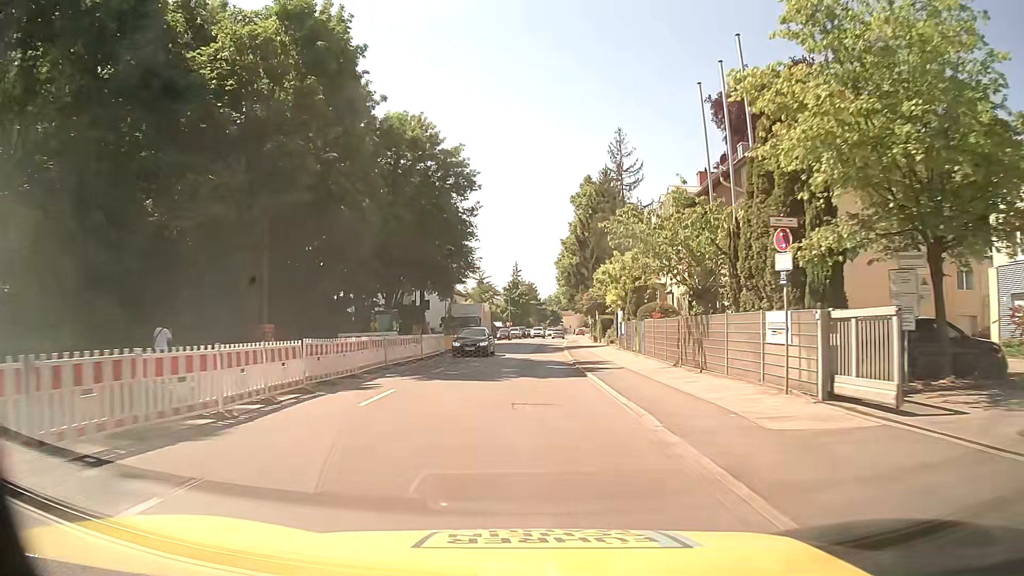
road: secondary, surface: asphalt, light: Day
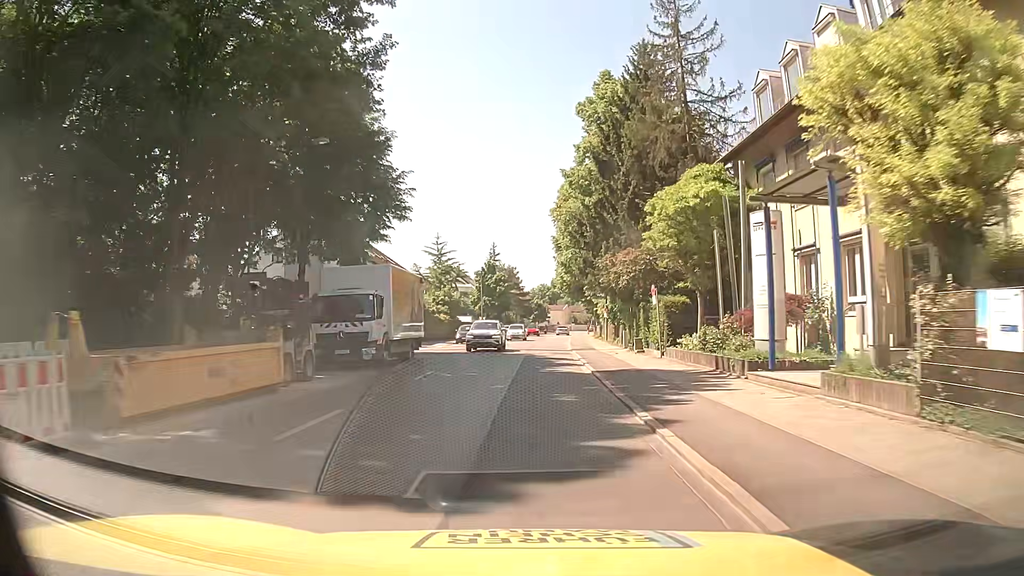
(+0.3, +31.7) m; +1°
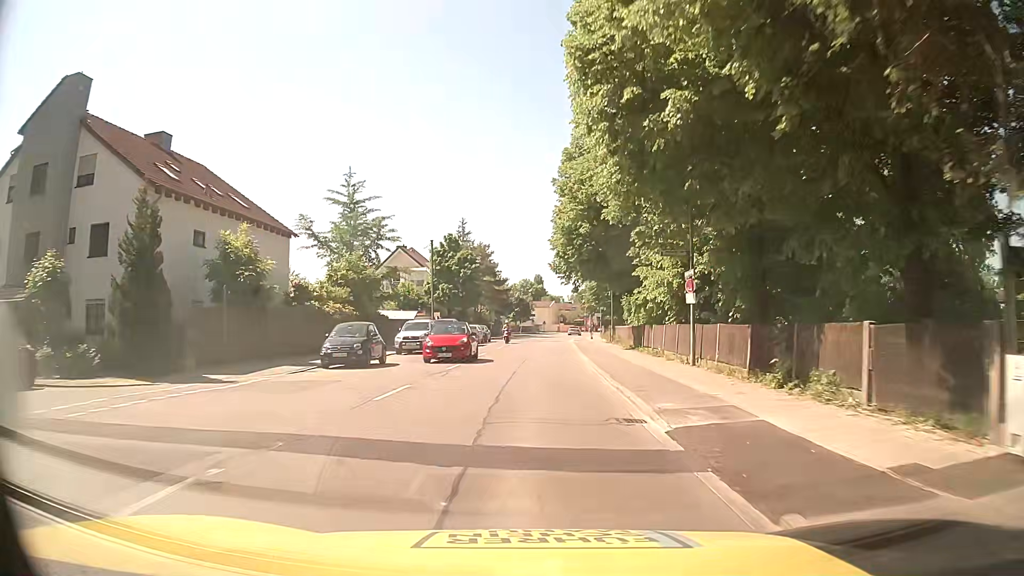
(+0.8, +31.8) m; +2°
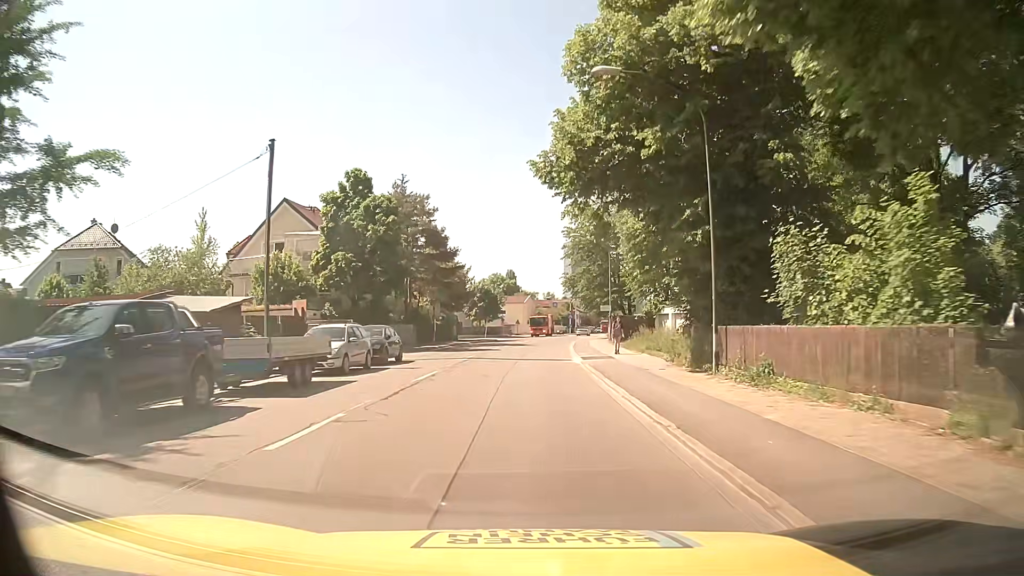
(+1.1, +32.5) m; +3°
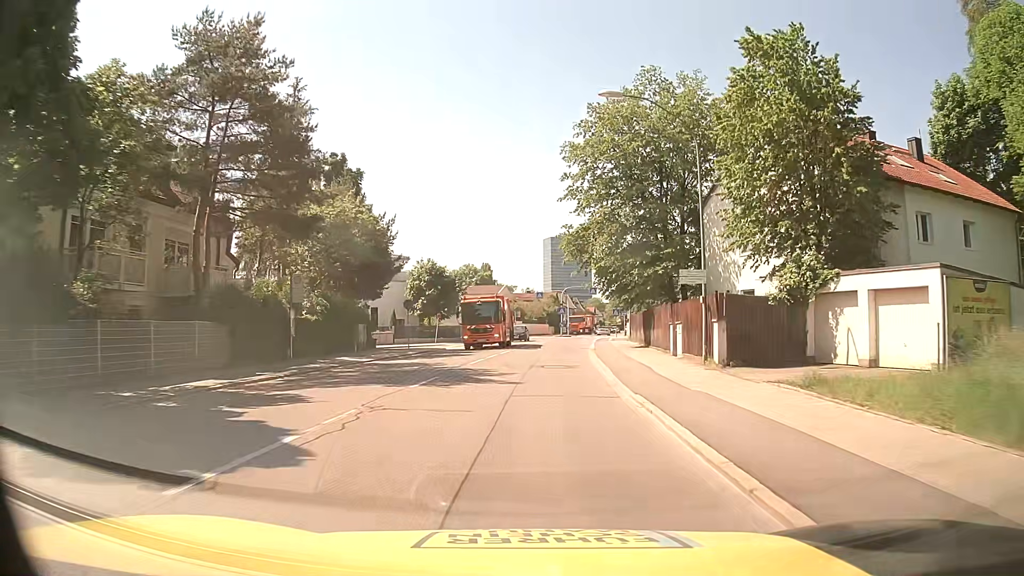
(+0.6, +31.7) m; +2°
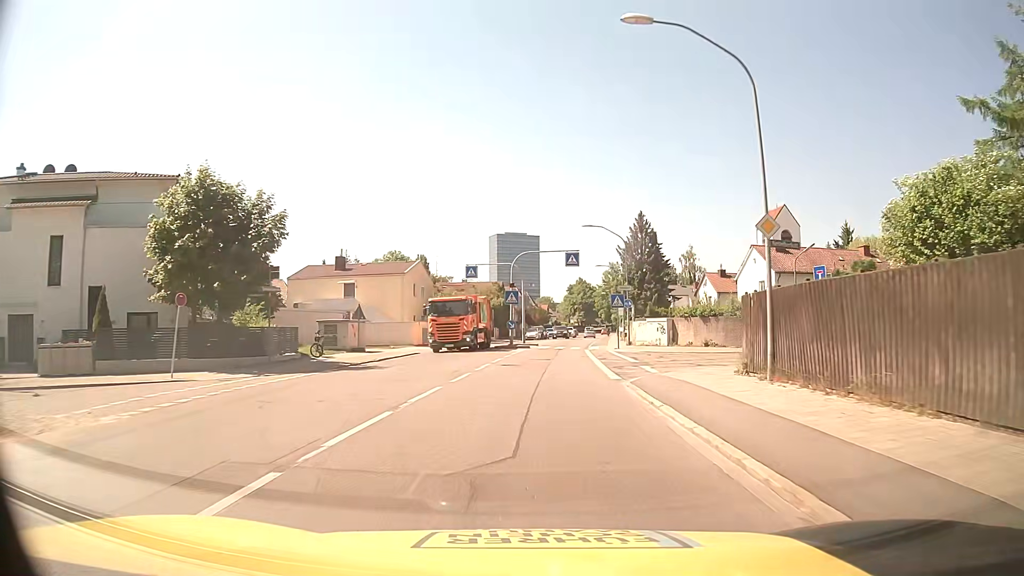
(+1.3, +38.7) m; +4°
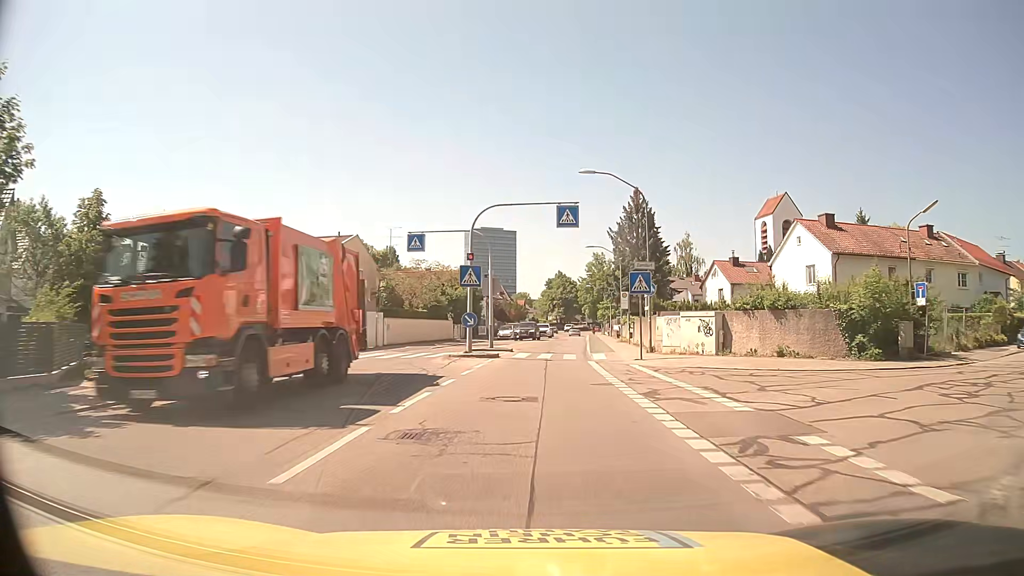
(+0.3, +15.5) m; +2°
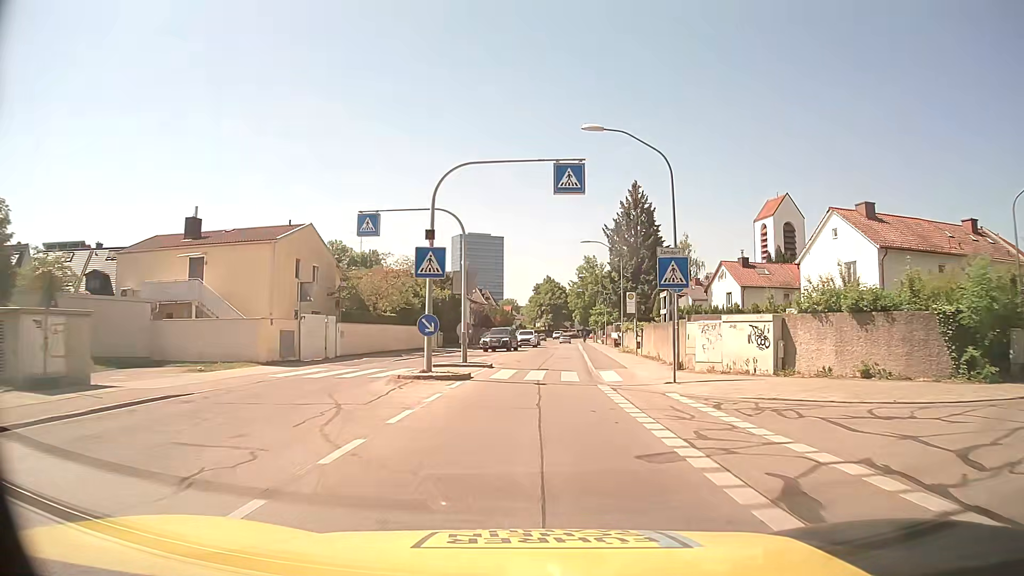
(+0.1, +7.8) m; +1°
(0, +10) (0, +20) (+1, +30) (+2, +40) (+2, +50) (+3, +60) (+3, +70) (+4, +80) (+5, +90) (+5, +100) m
